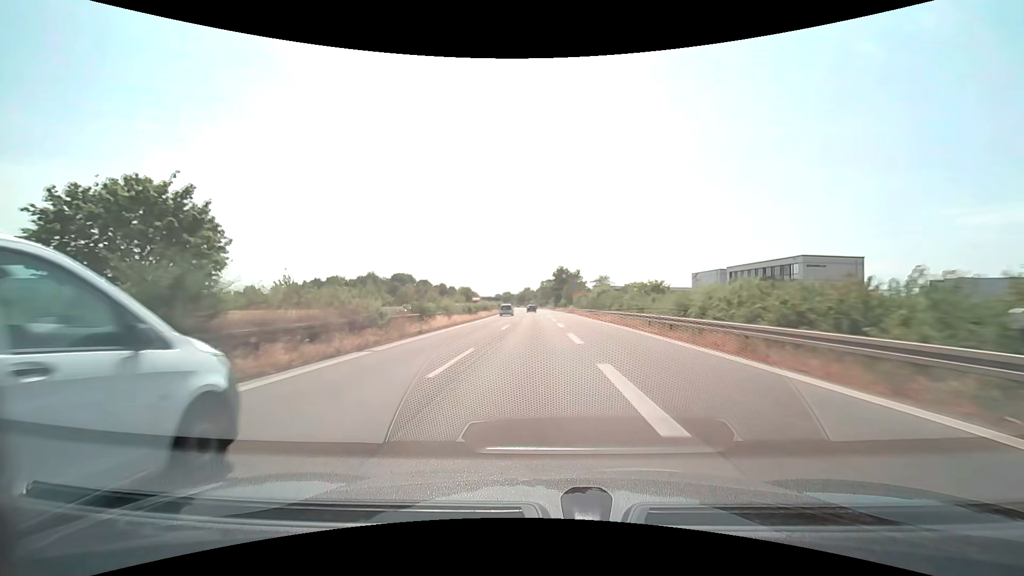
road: trunk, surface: asphalt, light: Day
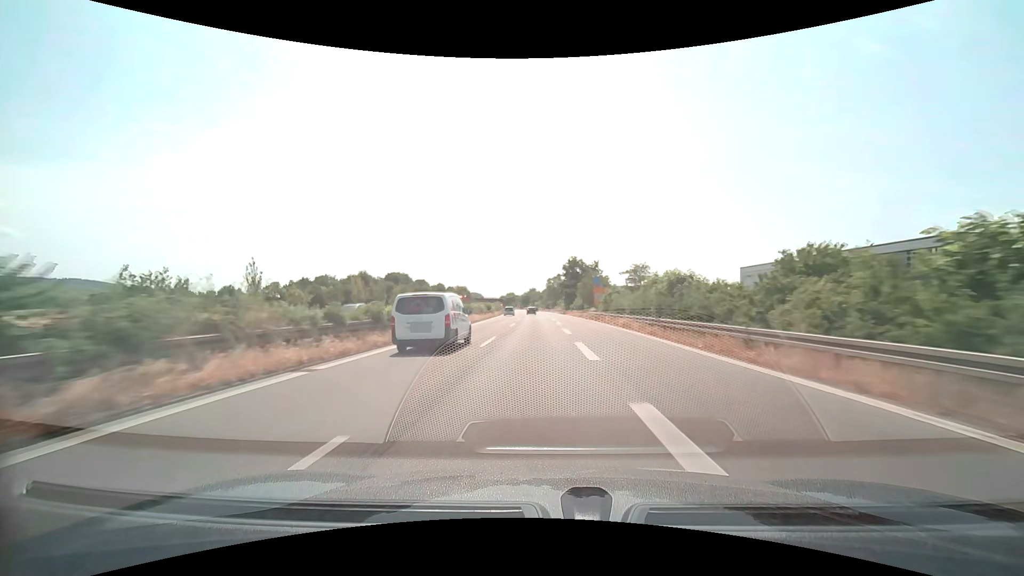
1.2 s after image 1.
(-0.1, +28.3) m; -1°
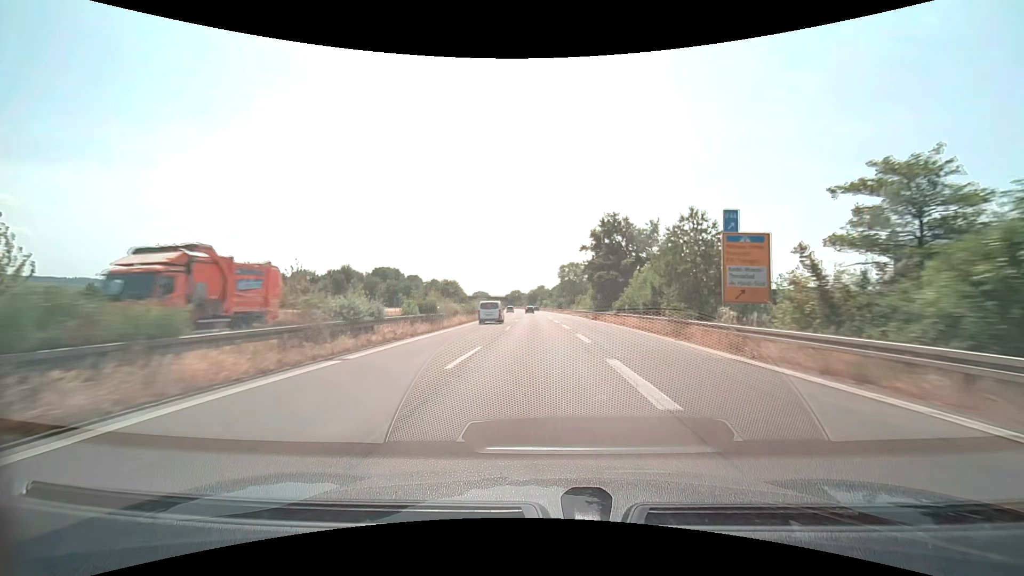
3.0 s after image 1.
(-0.3, +42.4) m; -1°
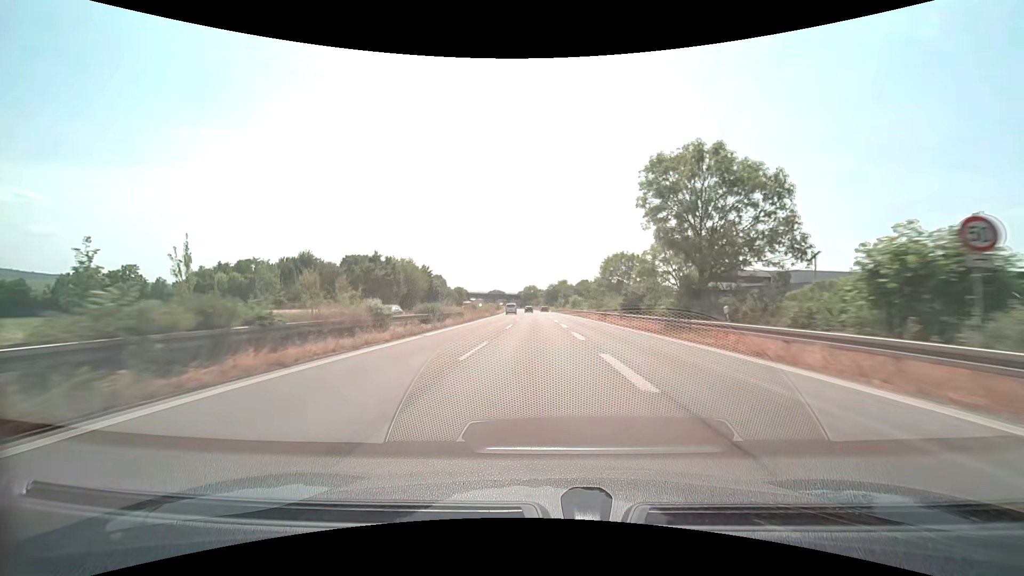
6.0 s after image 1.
(-1.2, +70.4) m; -2°
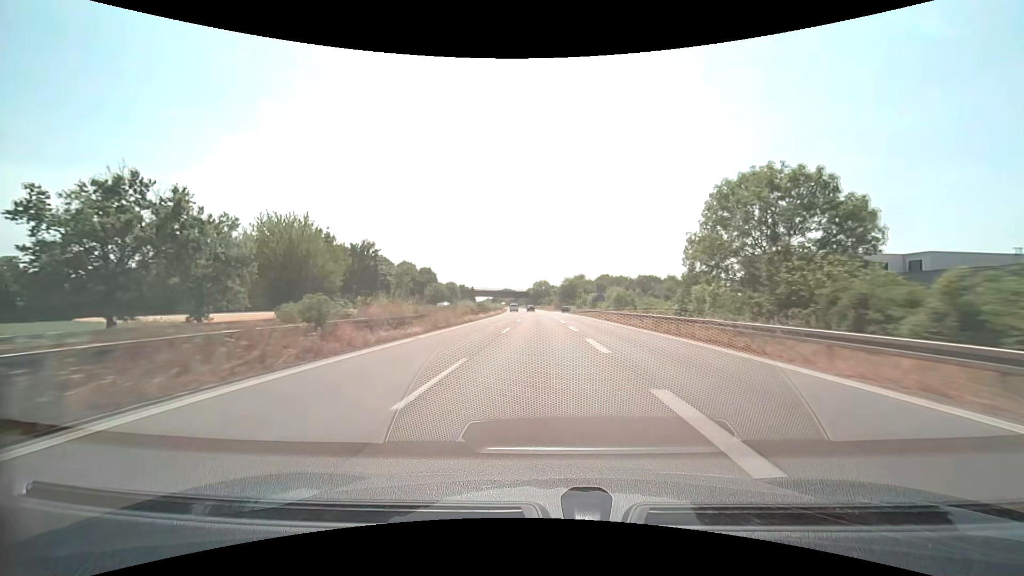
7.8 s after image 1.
(-0.6, +41.9) m; -1°
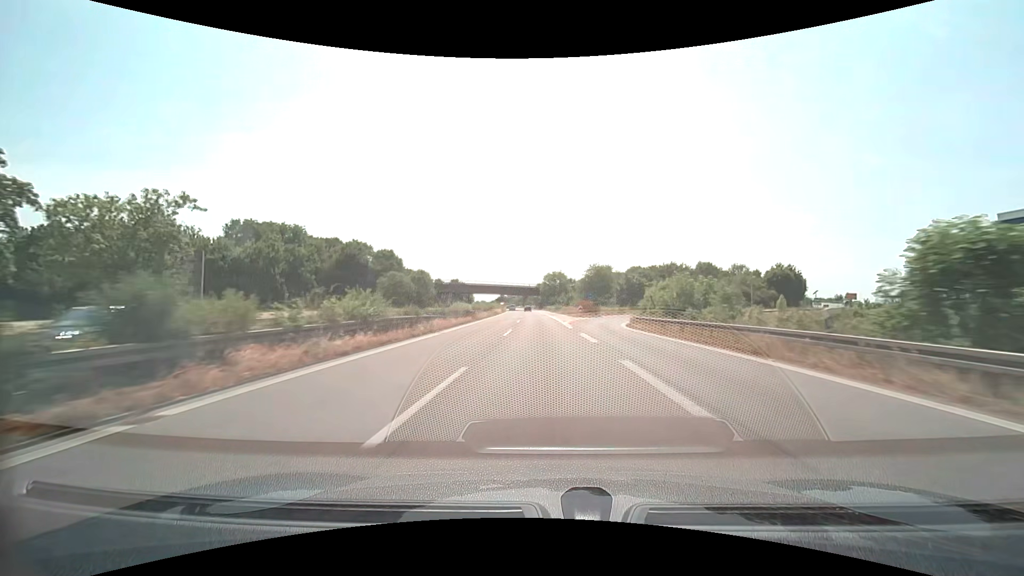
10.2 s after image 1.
(-1.2, +55.5) m; -2°
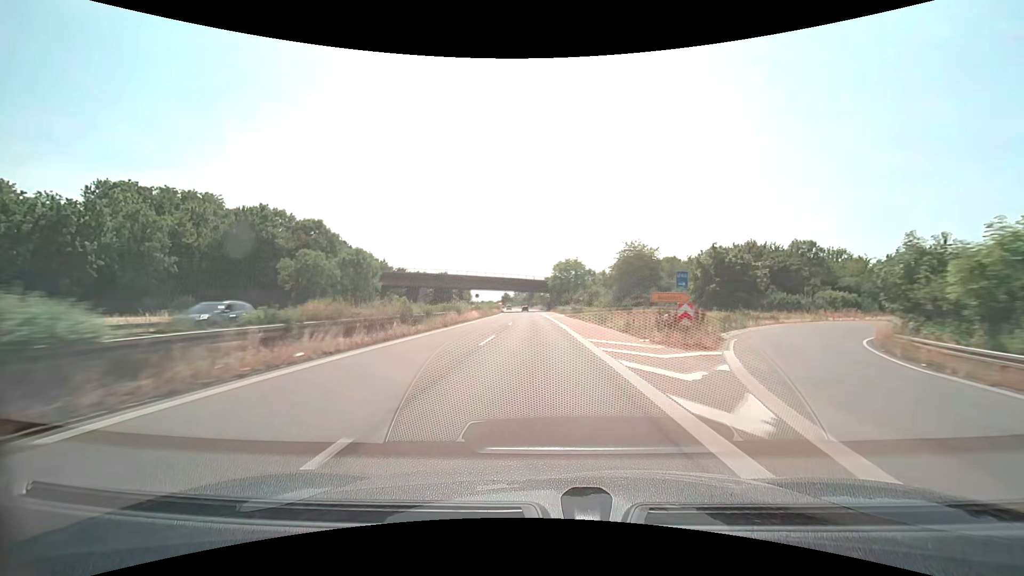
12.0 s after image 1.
(-0.2, +41.8) m; -1°
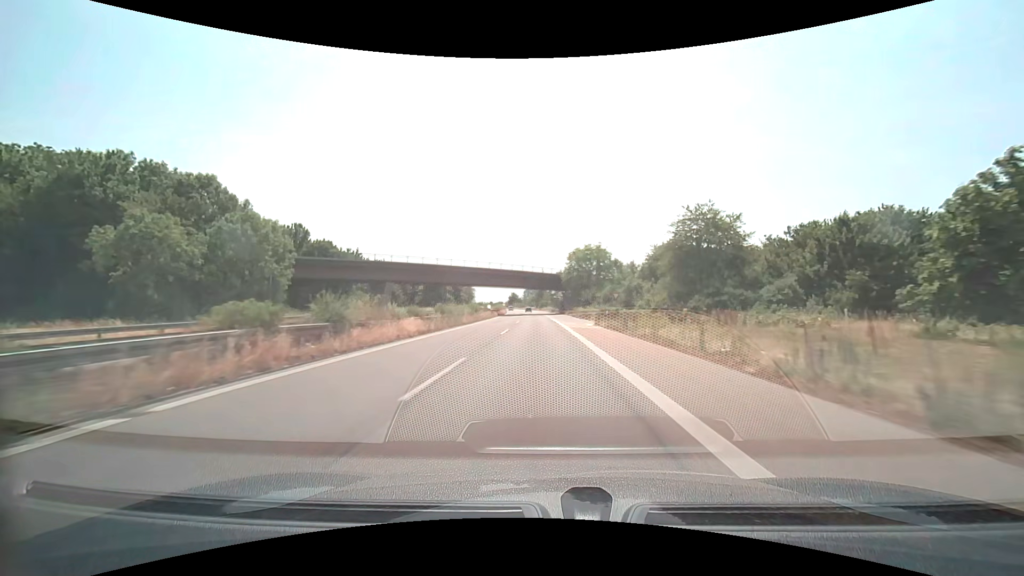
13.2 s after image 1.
(-0.3, +28.2) m; -1°
(0, +10) (0, +20) (0, +30) (0, +40) (-1, +50) (-1, +60) (-1, +70) (-1, +80) (-2, +90) (-2, +100) m
